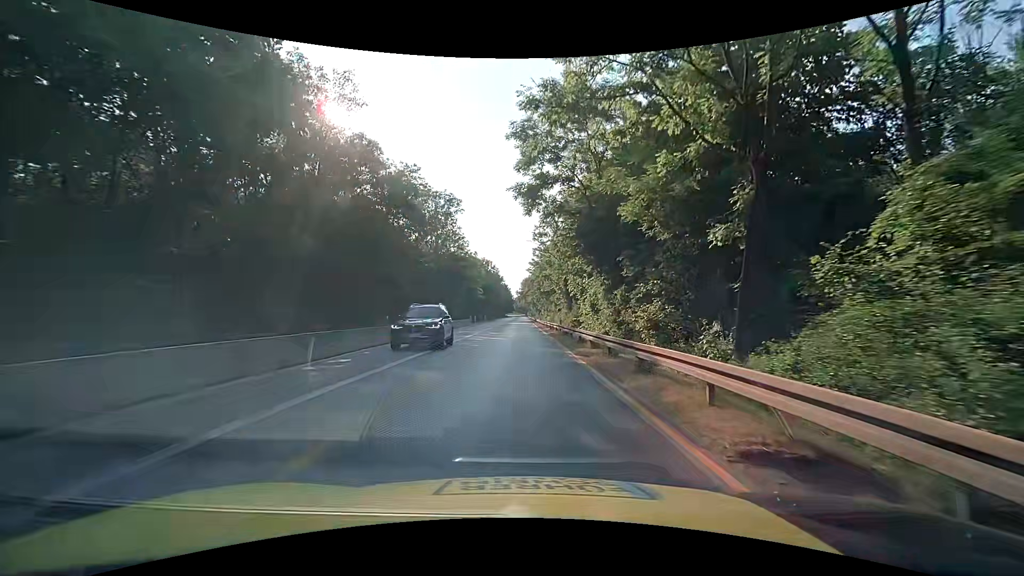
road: trunk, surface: asphalt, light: Day
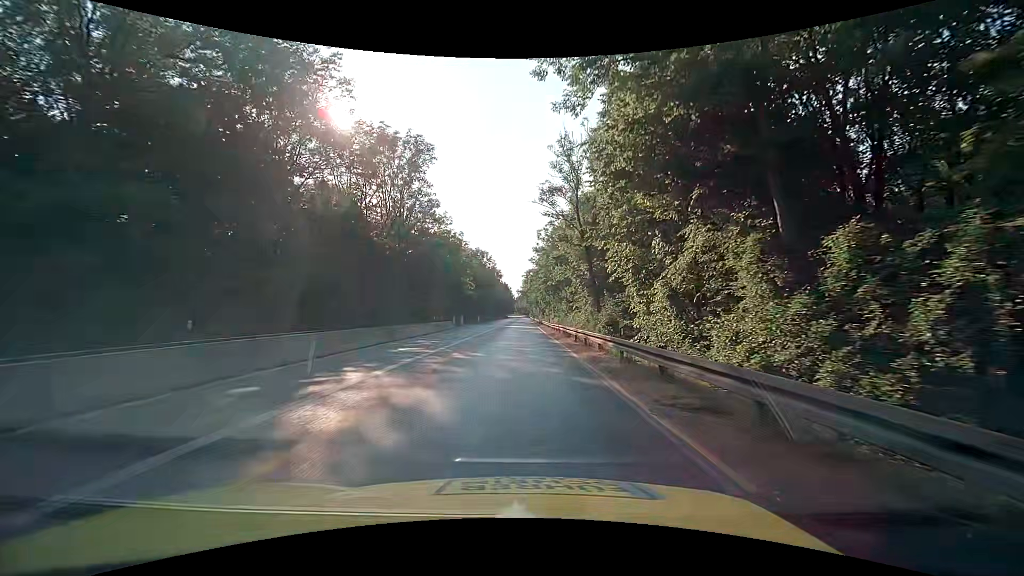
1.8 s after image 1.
(+0.1, +21.5) m; 0°
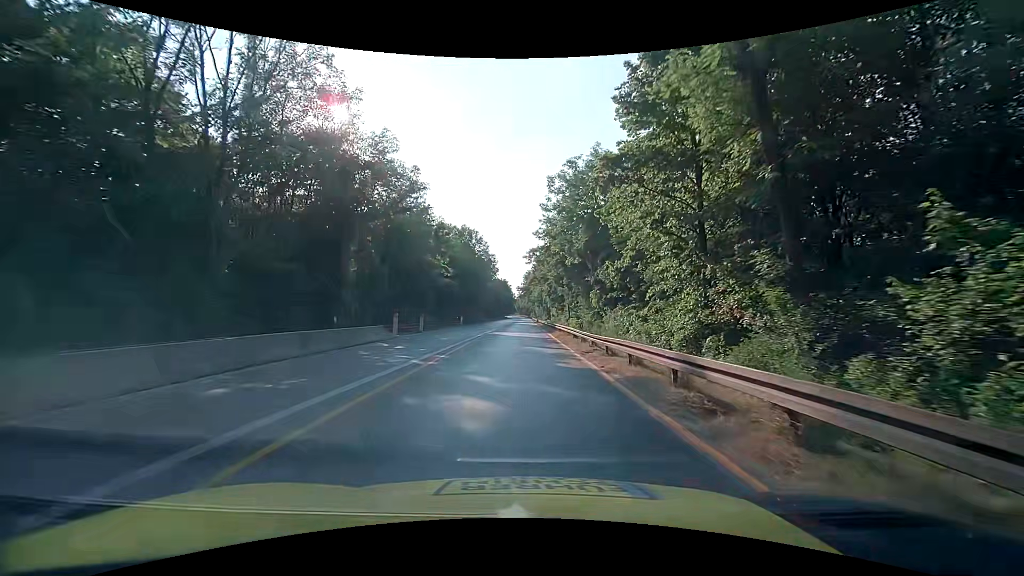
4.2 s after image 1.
(+0.1, +28.6) m; 0°
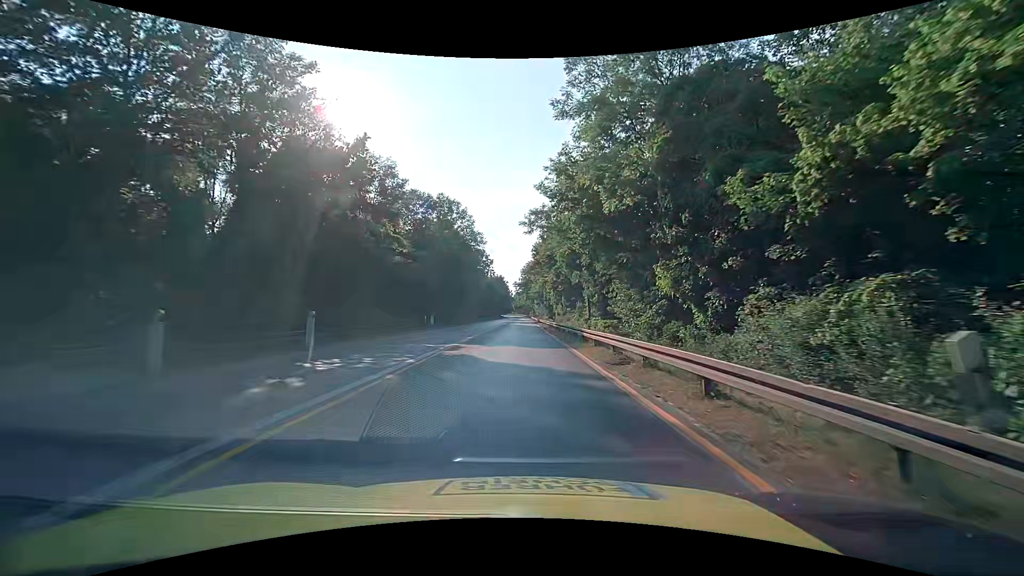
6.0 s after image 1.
(+0.1, +21.4) m; +1°
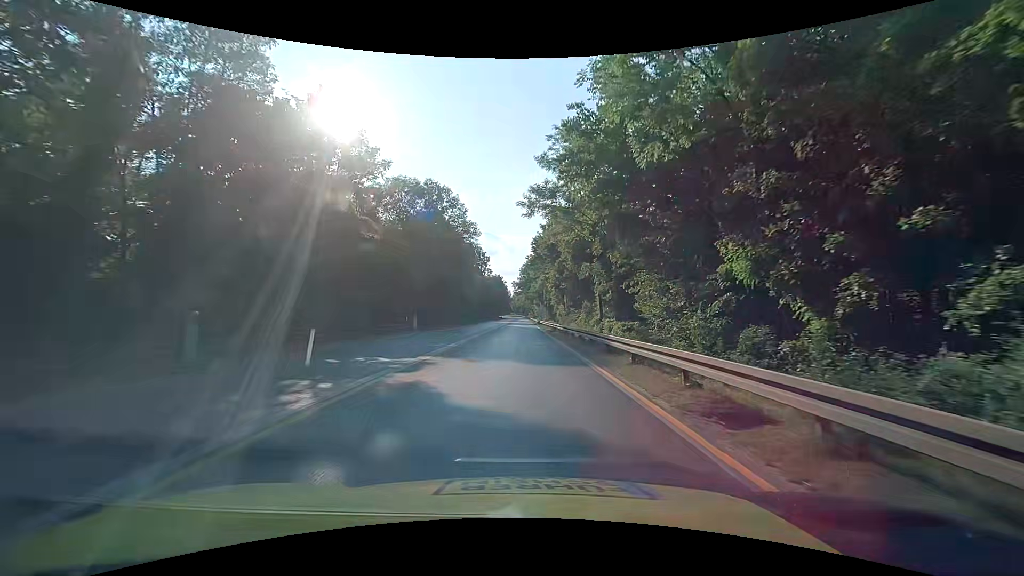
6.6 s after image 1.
(0.0, +7.2) m; 0°
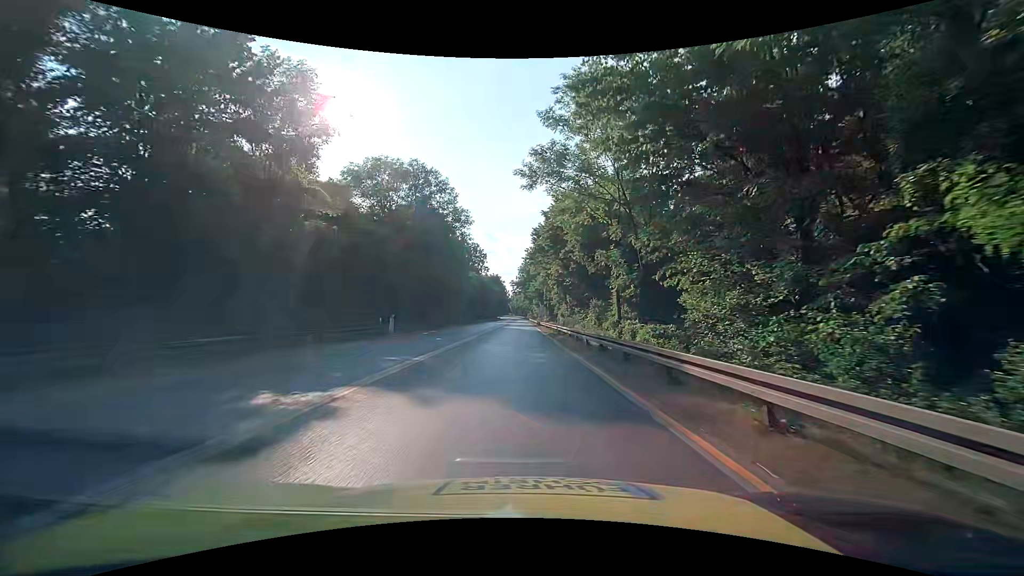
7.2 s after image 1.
(-0.1, +7.2) m; 0°
